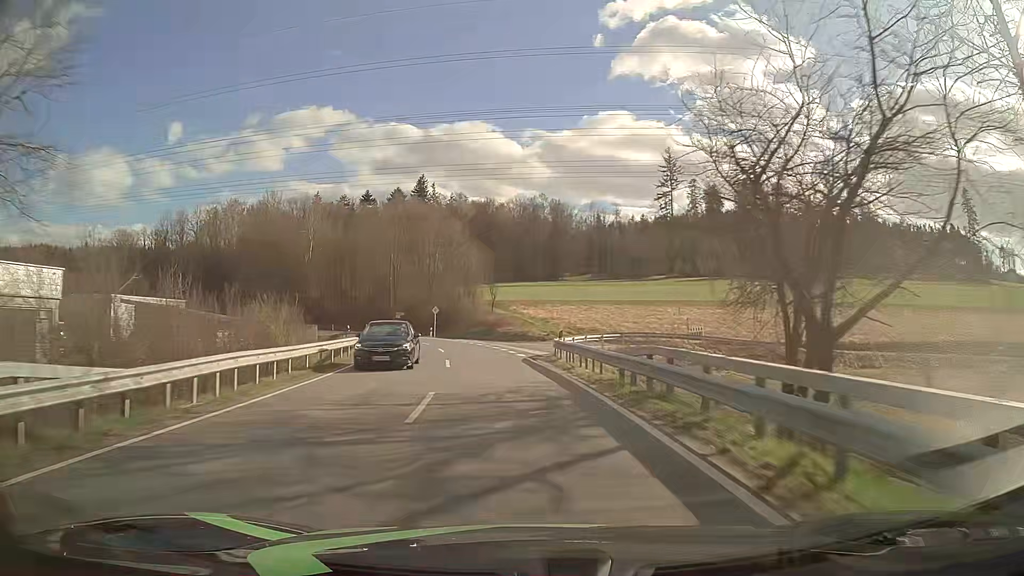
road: tertiary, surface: asphalt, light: Day
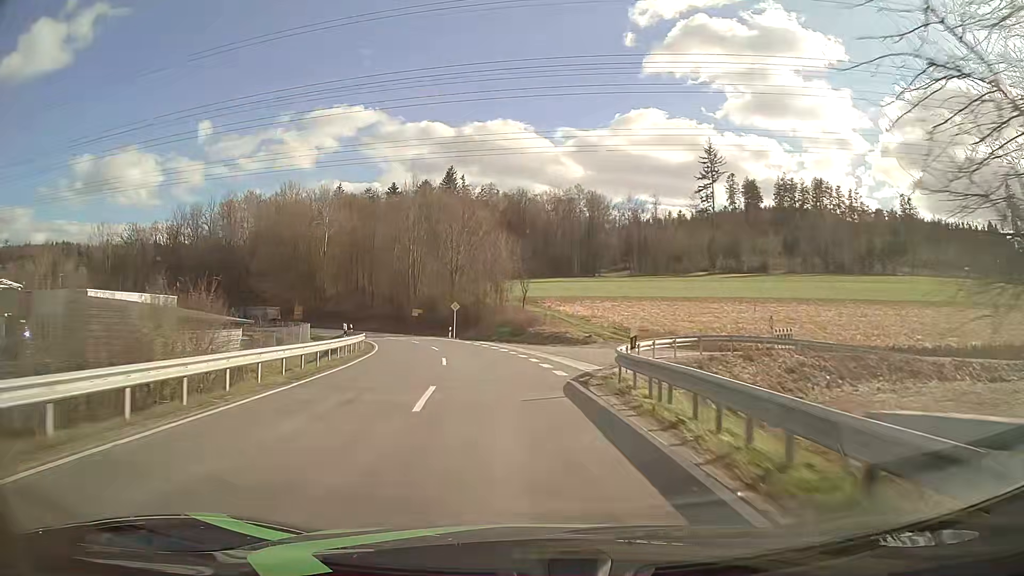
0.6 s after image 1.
(-0.2, +10.5) m; -3°
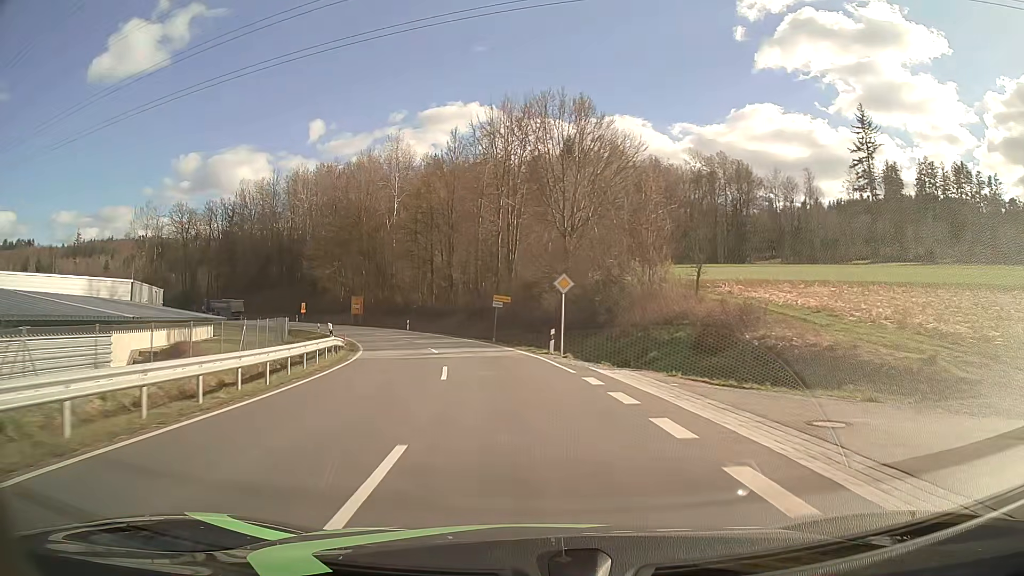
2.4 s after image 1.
(-2.7, +30.8) m; -10°
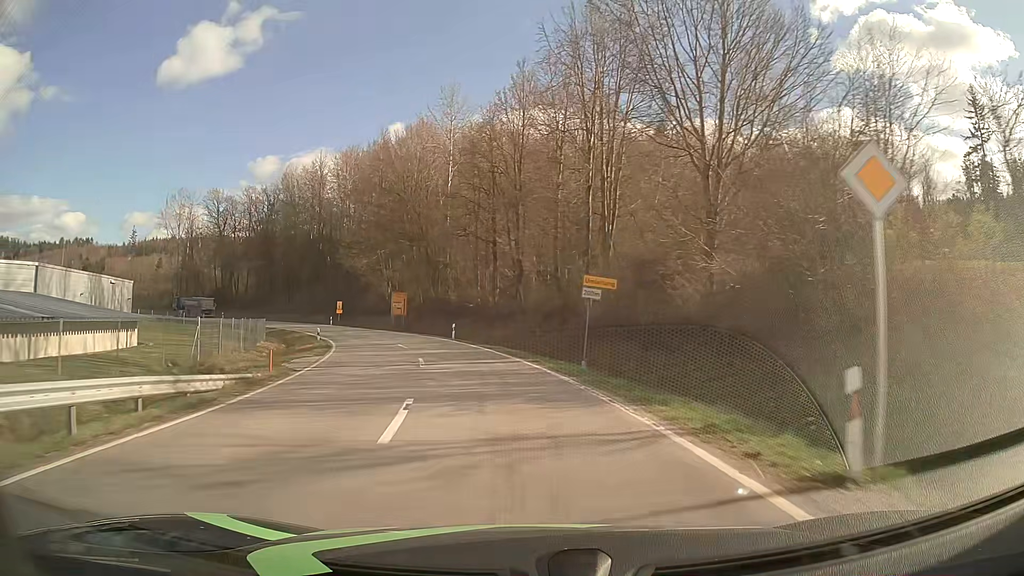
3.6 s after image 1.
(-1.2, +20.1) m; -7°
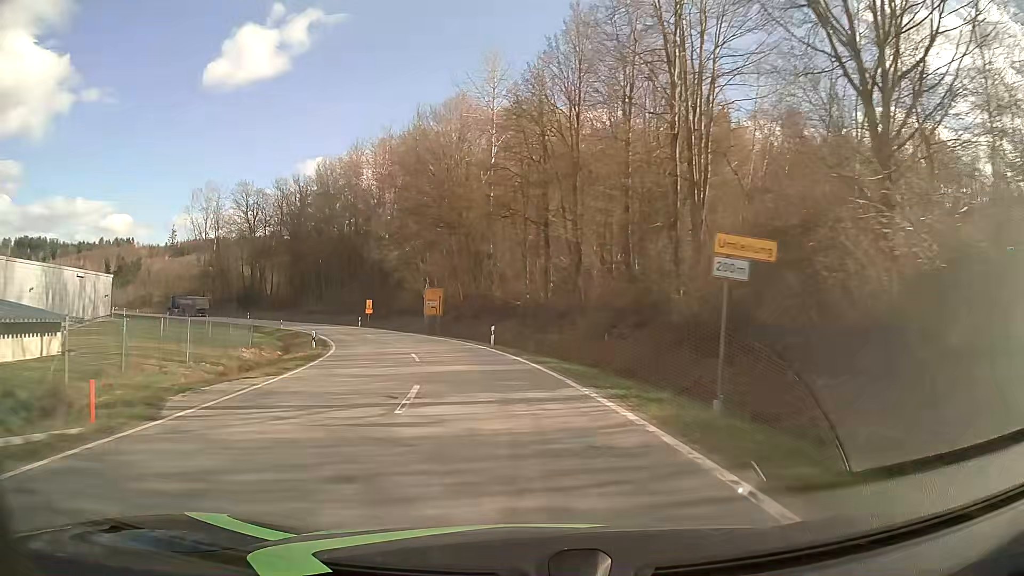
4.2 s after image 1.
(-0.3, +10.0) m; -4°
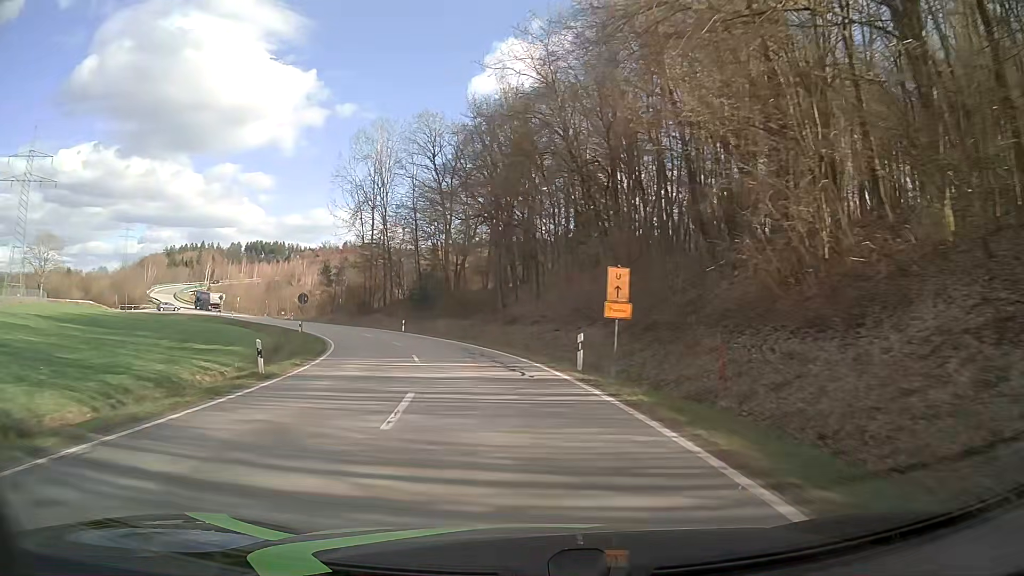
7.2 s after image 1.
(-10.6, +49.8) m; -24°
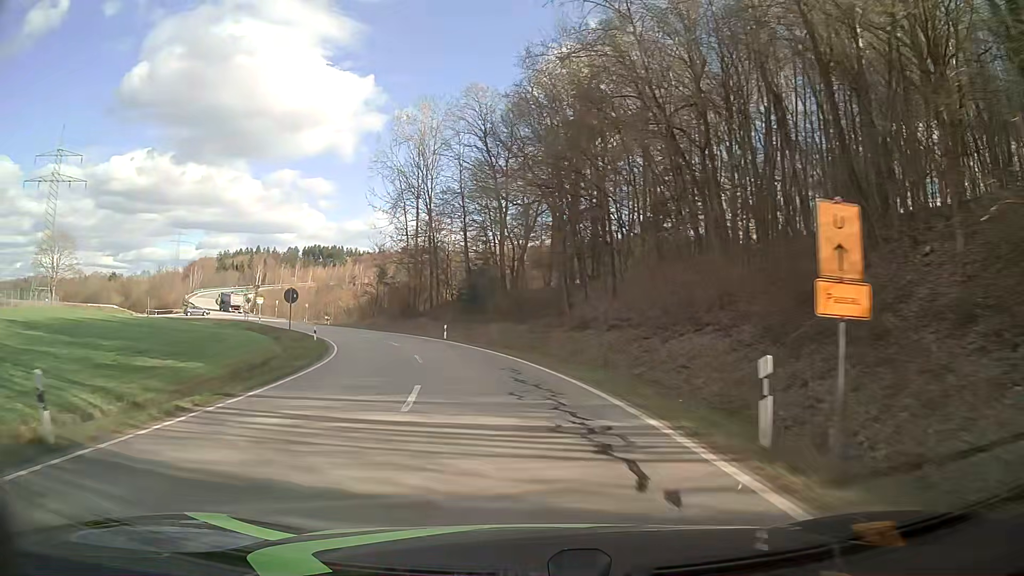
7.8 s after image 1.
(-0.4, +10.5) m; -5°
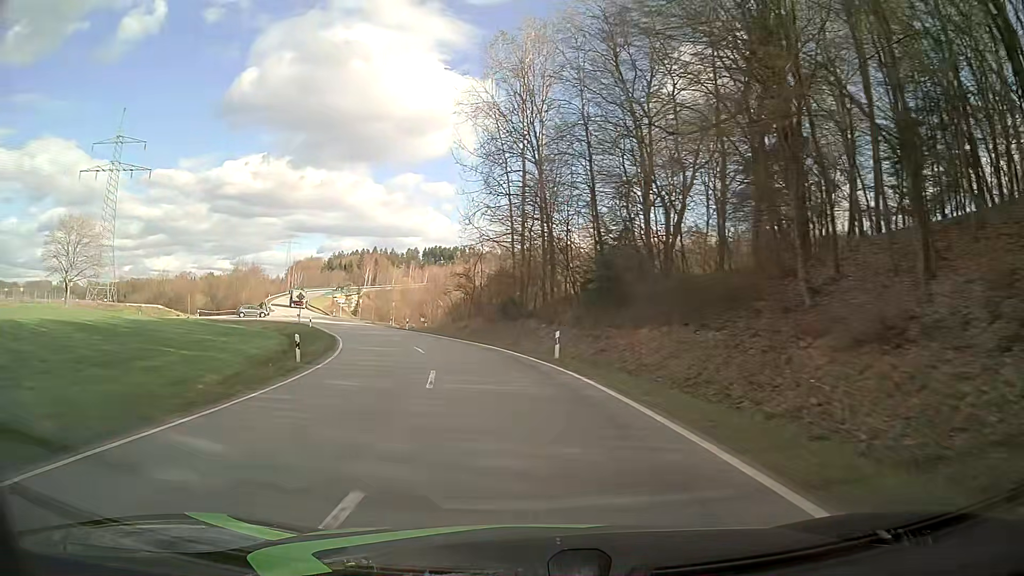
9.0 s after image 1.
(-2.0, +21.2) m; -11°
(0, +10) (-2, +20) (-4, +30) (-6, +39) (-10, +49) (-13, +58) (-18, +67) (-22, +76) (-27, +85) (-31, +94) m
